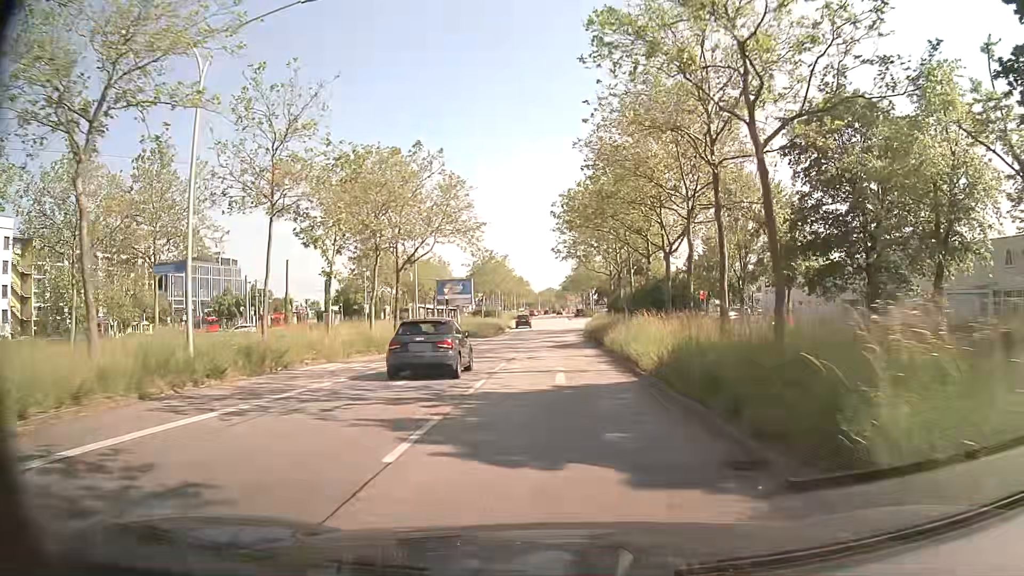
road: primary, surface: asphalt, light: Day
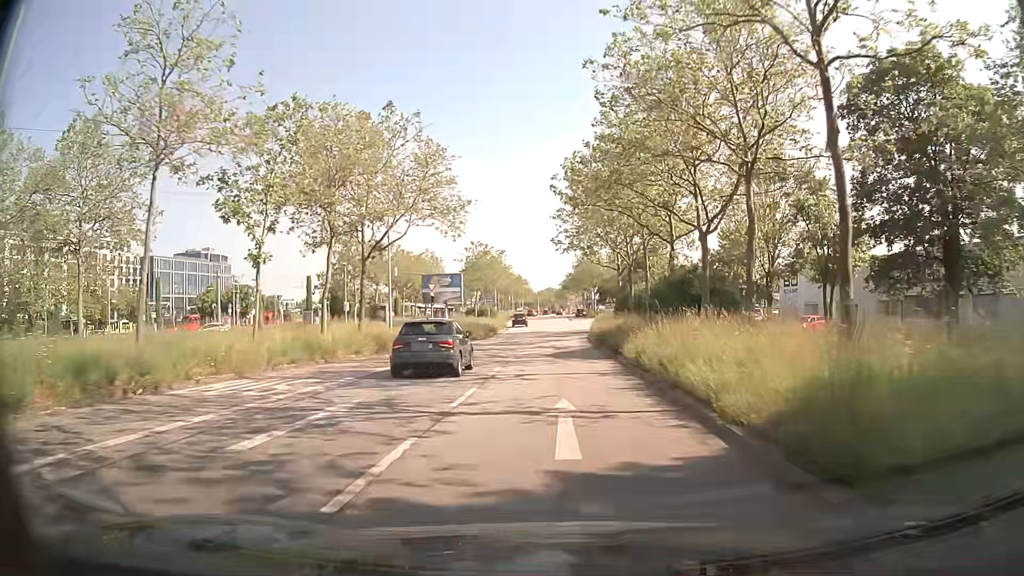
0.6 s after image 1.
(0.0, +7.6) m; 0°
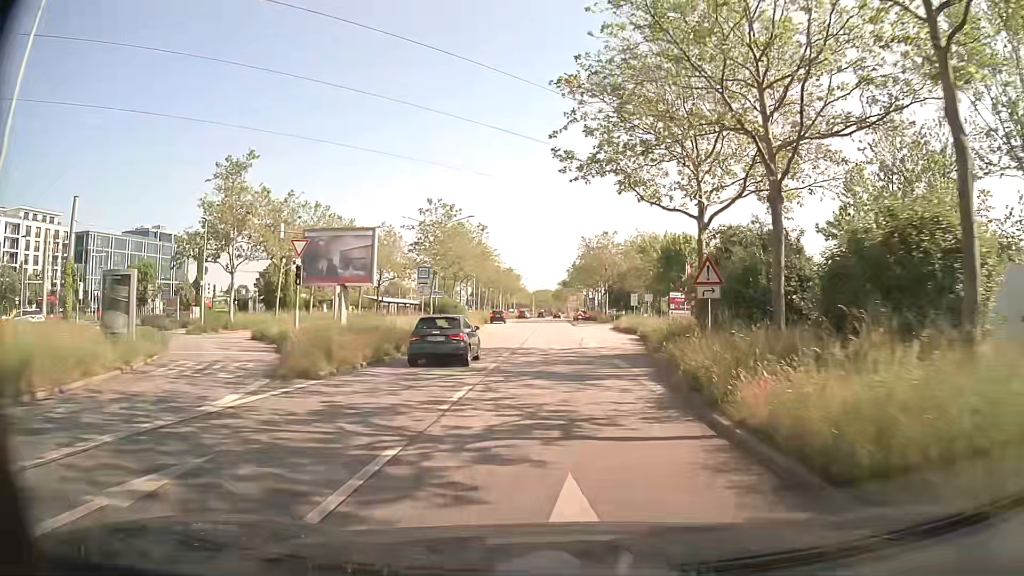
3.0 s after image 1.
(0.0, +30.6) m; 0°
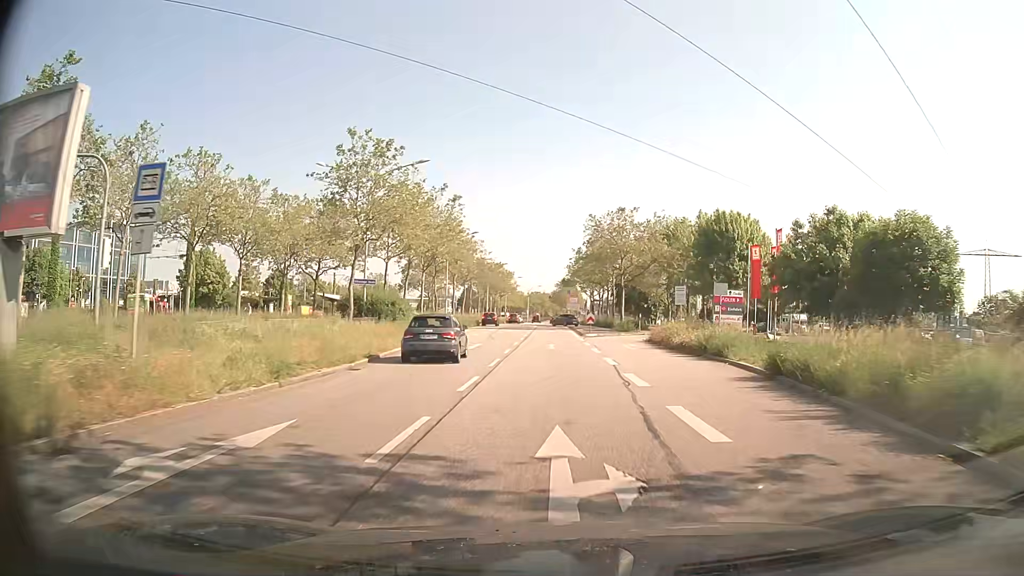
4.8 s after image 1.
(-0.1, +22.4) m; 0°
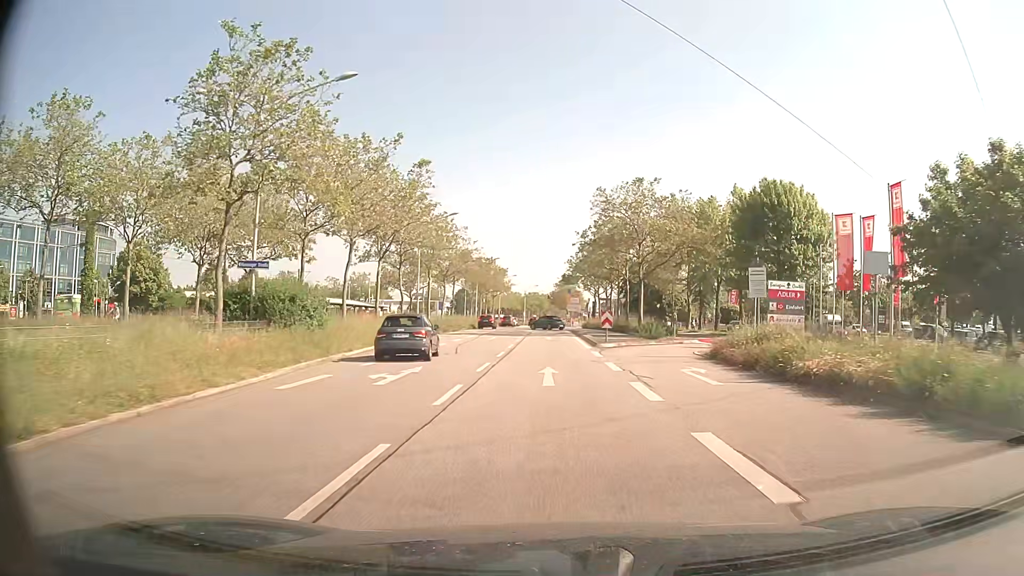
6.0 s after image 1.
(+0.1, +14.4) m; 0°
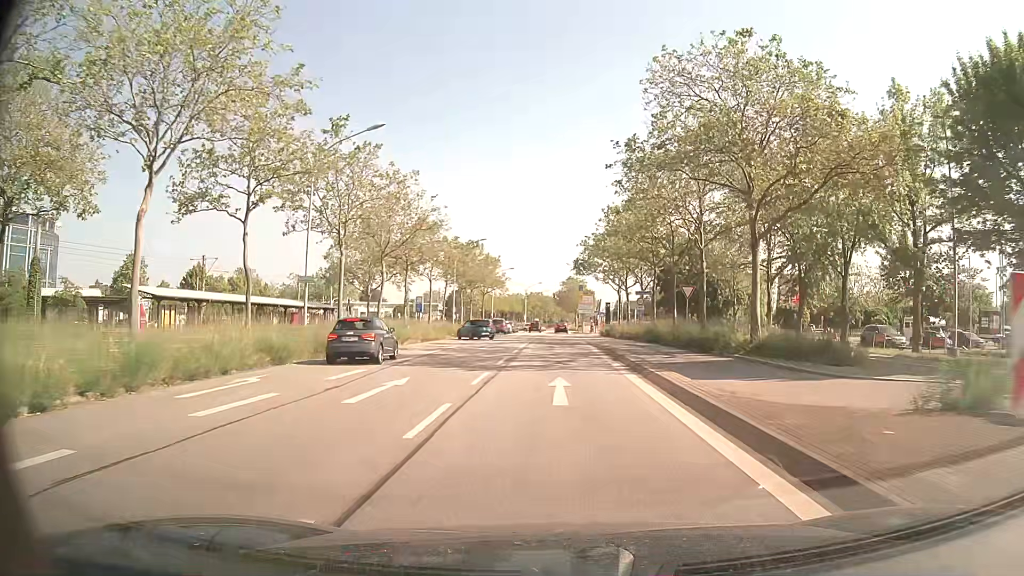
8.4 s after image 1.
(-0.2, +27.5) m; 0°
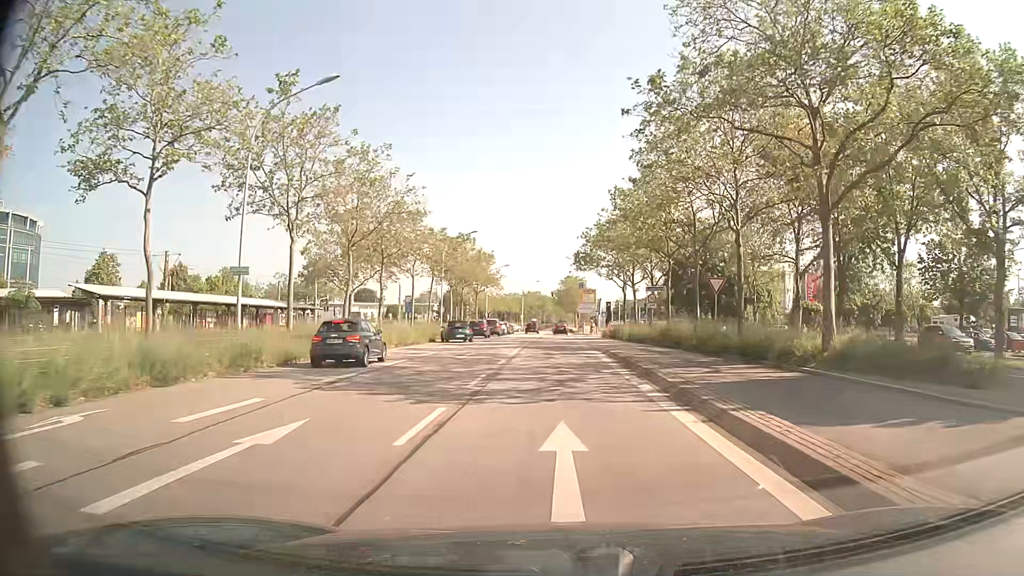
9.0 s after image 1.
(0.0, +6.6) m; 0°
